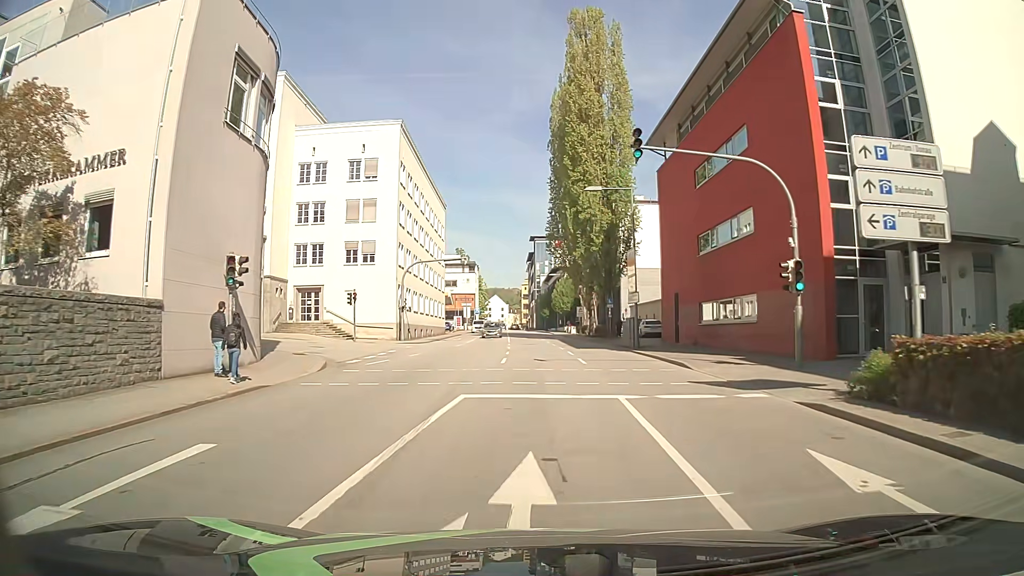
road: primary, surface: asphalt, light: Day
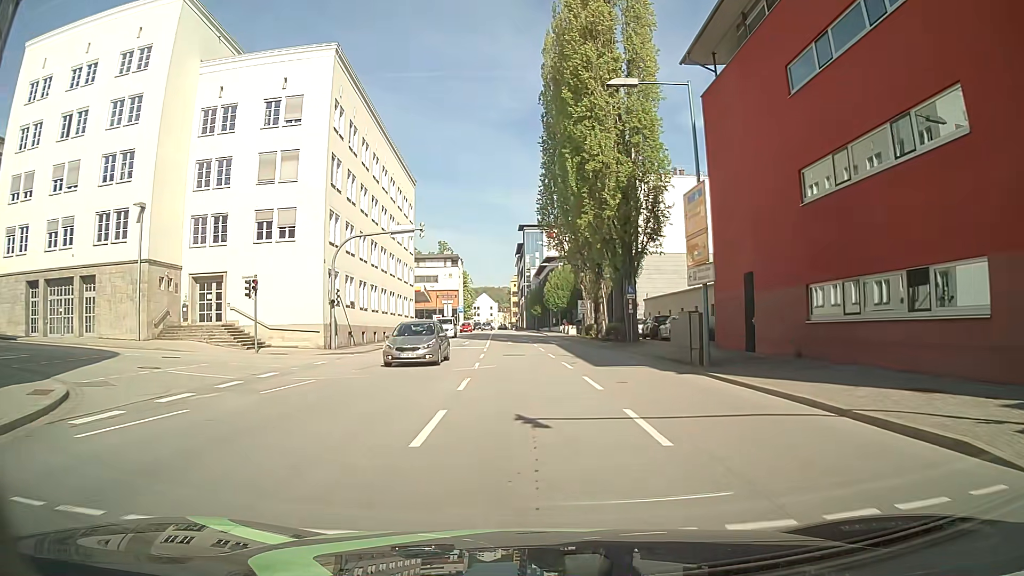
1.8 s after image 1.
(0.0, +14.8) m; 0°
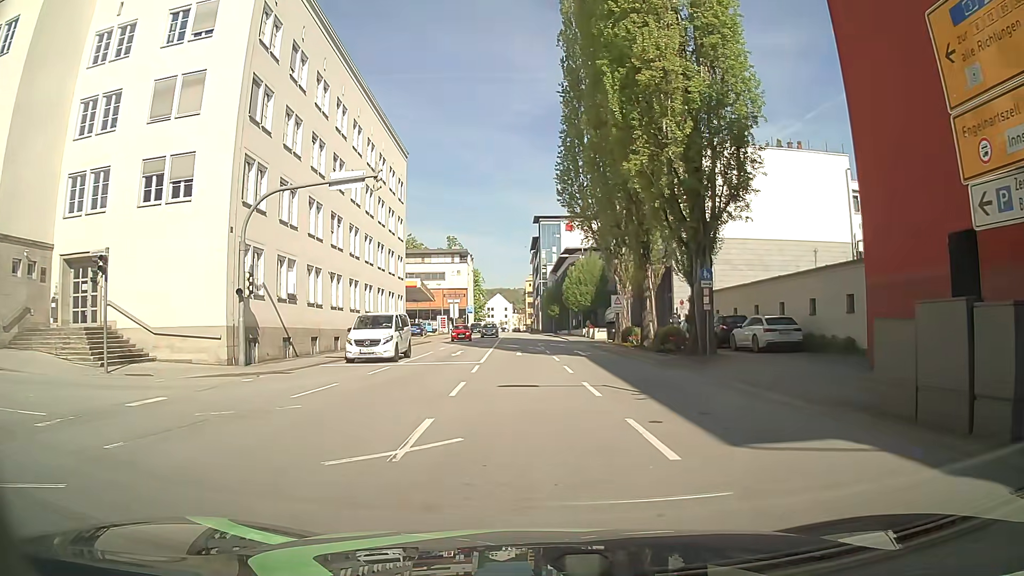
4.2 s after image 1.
(-0.2, +12.2) m; -2°
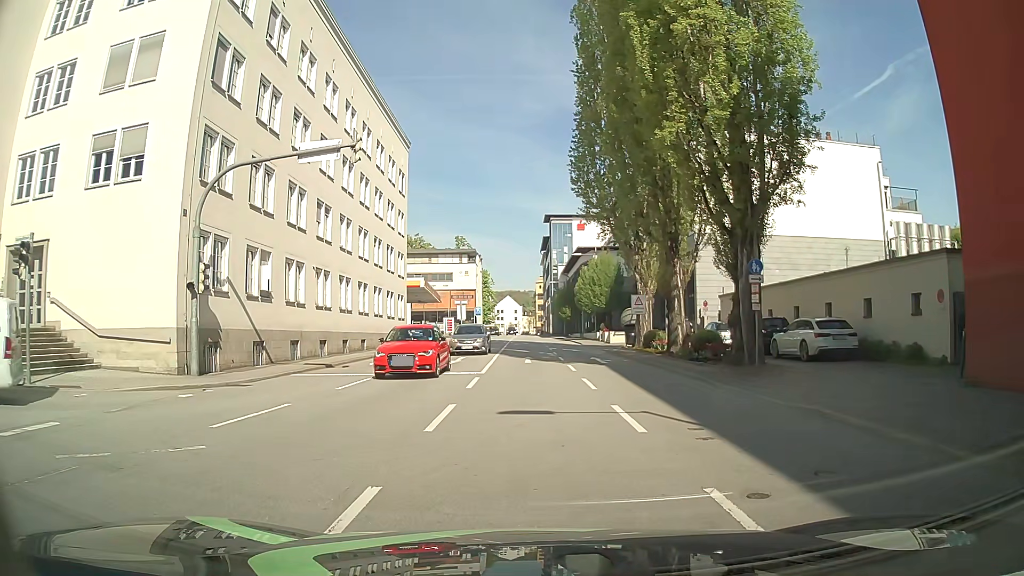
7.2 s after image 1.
(0.0, +3.7) m; -2°
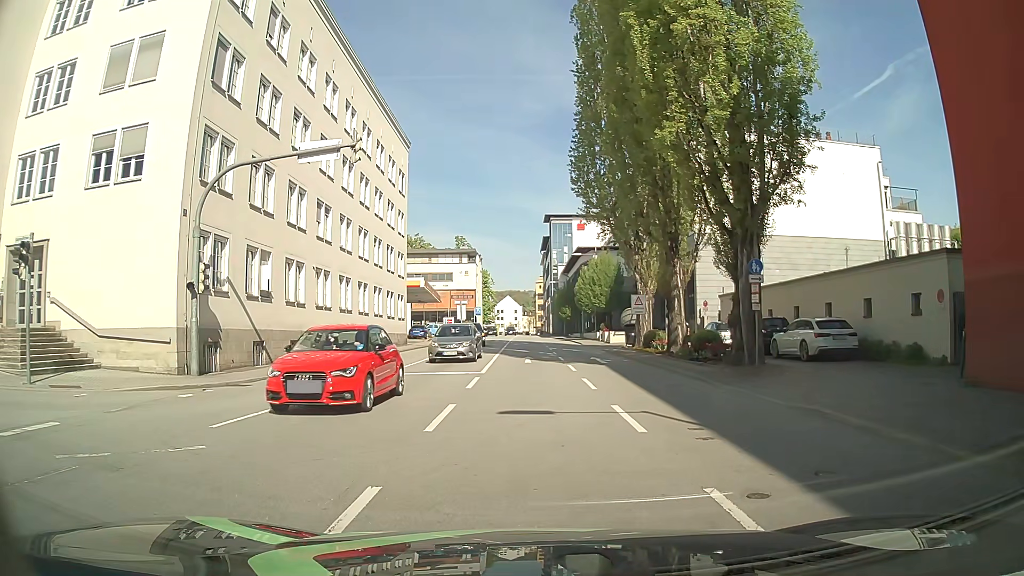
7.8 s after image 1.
(0.0, 0.0) m; 0°
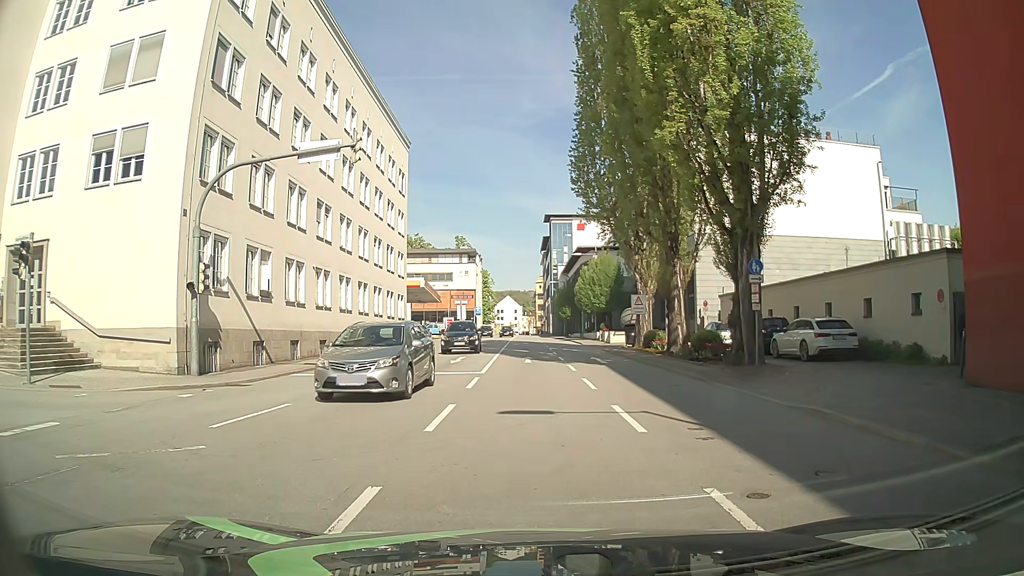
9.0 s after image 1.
(0.0, 0.0) m; 0°
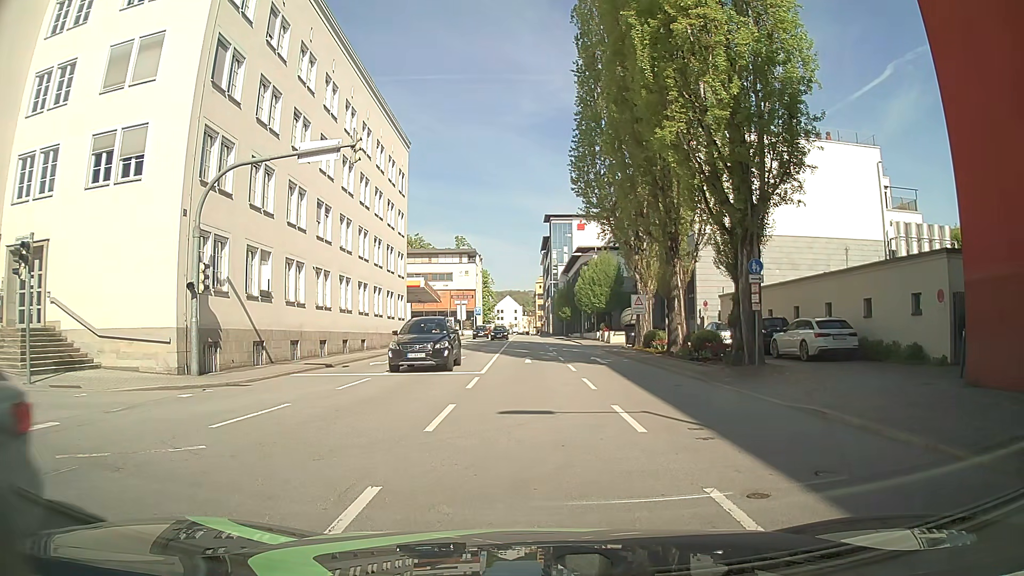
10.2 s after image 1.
(0.0, 0.0) m; 0°
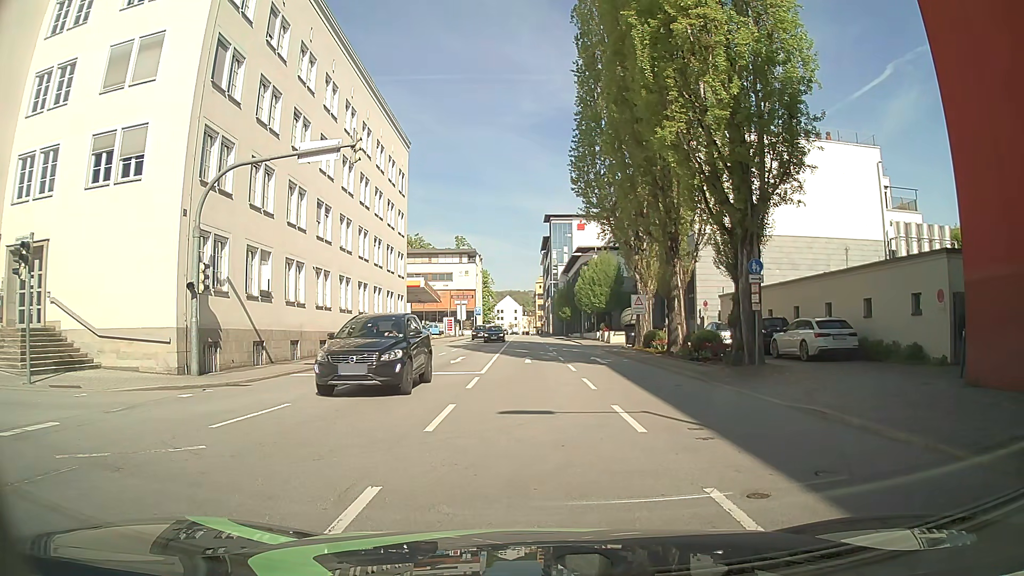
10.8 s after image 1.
(0.0, 0.0) m; 0°
